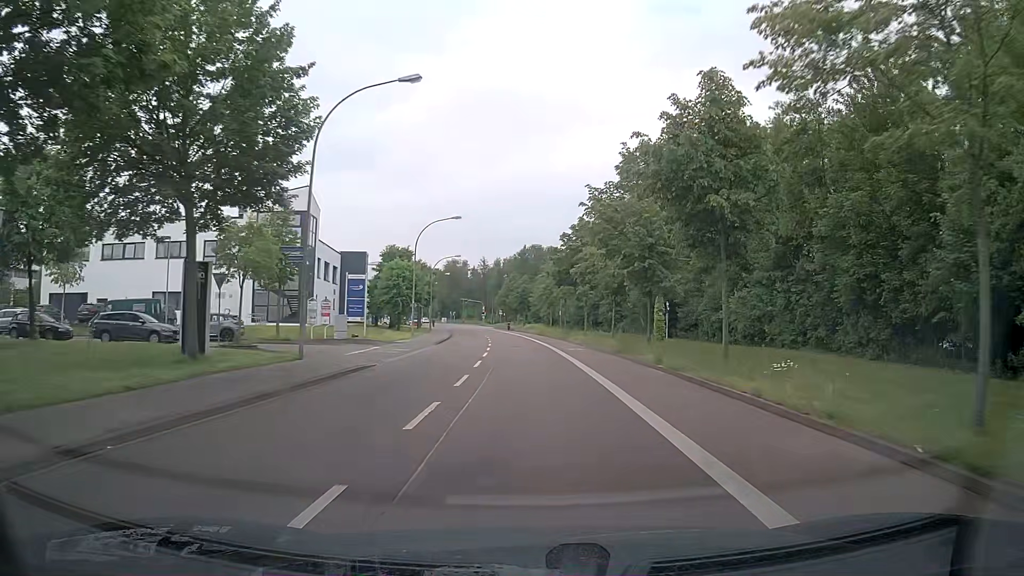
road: tertiary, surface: asphalt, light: Day
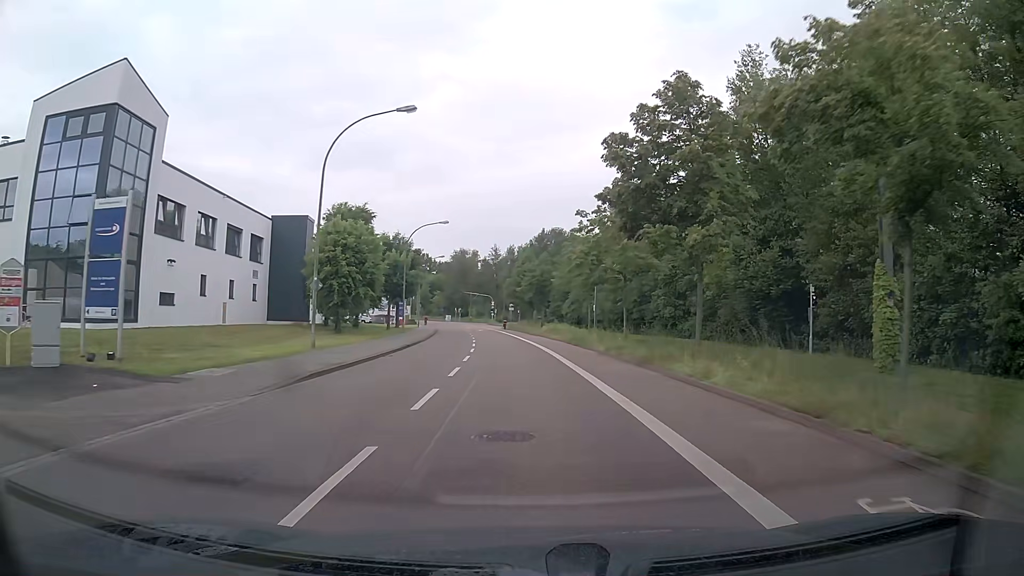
(-0.3, +28.6) m; -2°
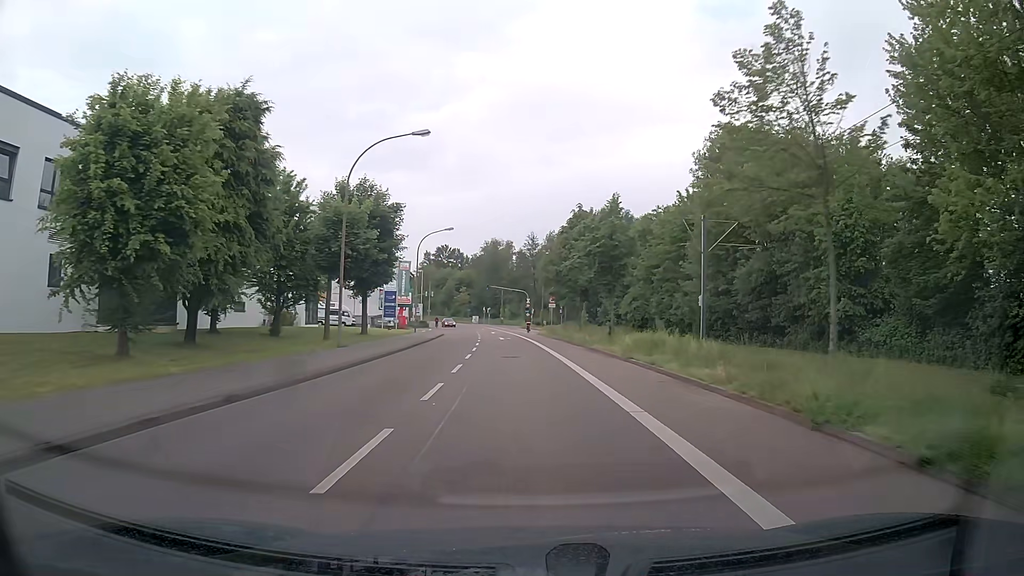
(-0.6, +29.1) m; -4°
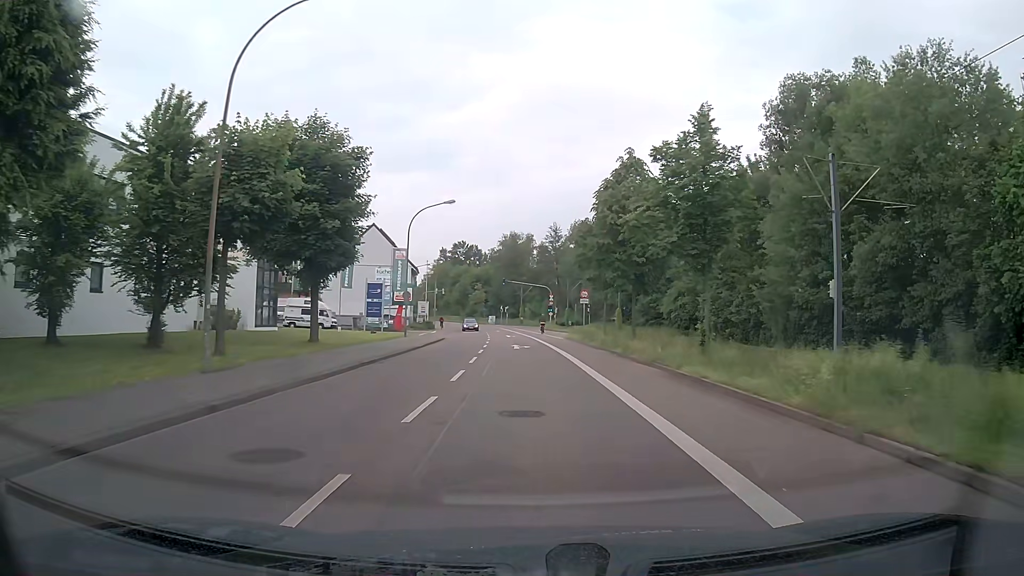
(0.0, +14.5) m; -1°
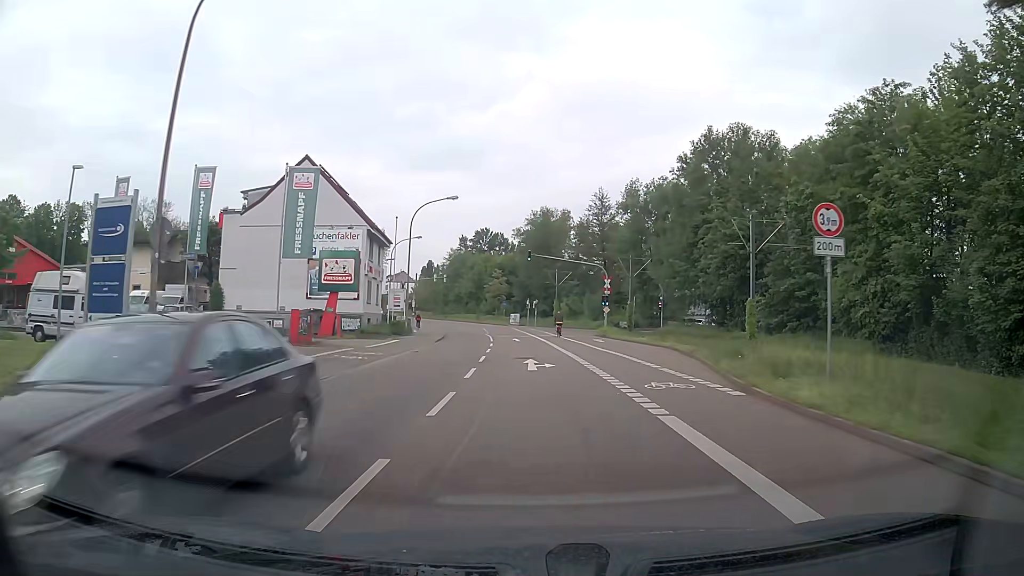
(-0.7, +35.4) m; -3°
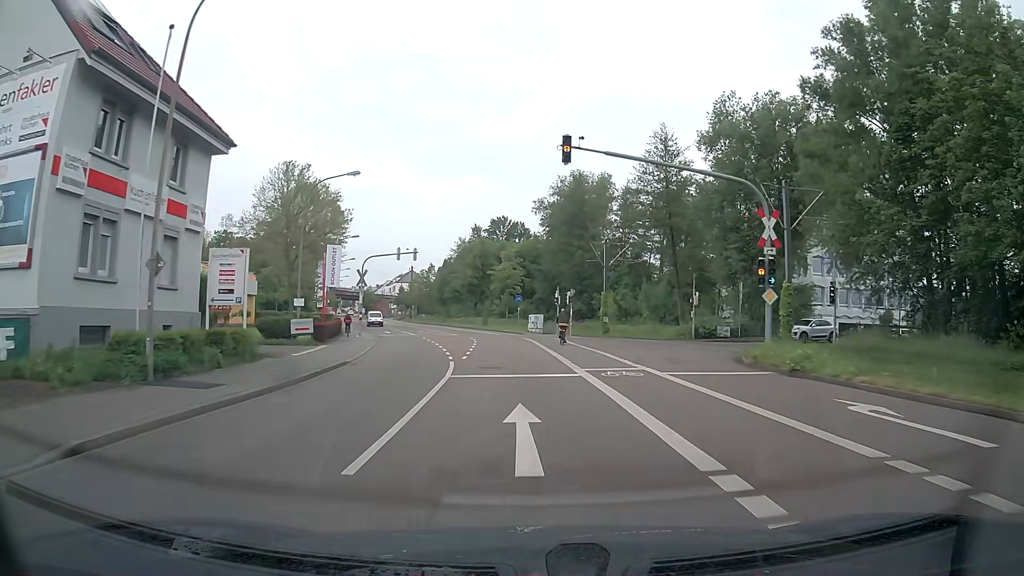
(-0.3, +34.6) m; -2°
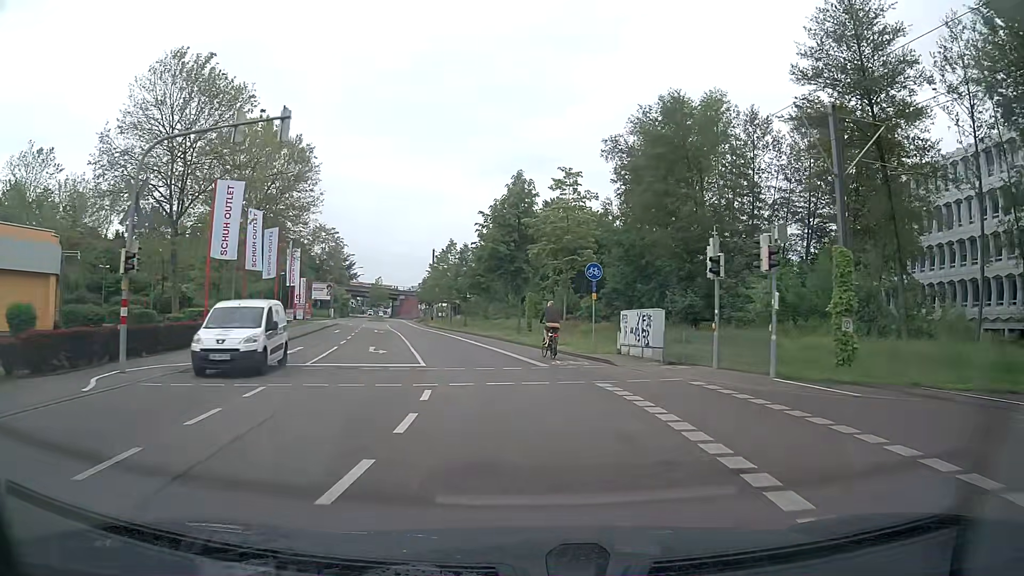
(-1.2, +33.7) m; -5°
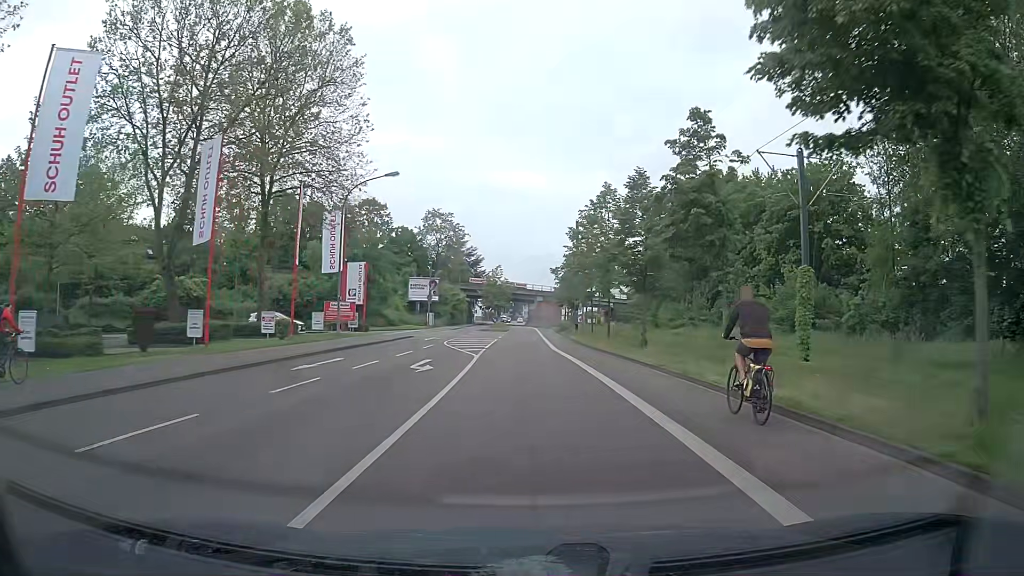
(-4.0, +32.1) m; -13°
(0, +10) (0, +20) (0, +30) (0, +40) (0, +50) (0, +60) (0, +70) (-1, +80) (-1, +90) (-2, +100) m
